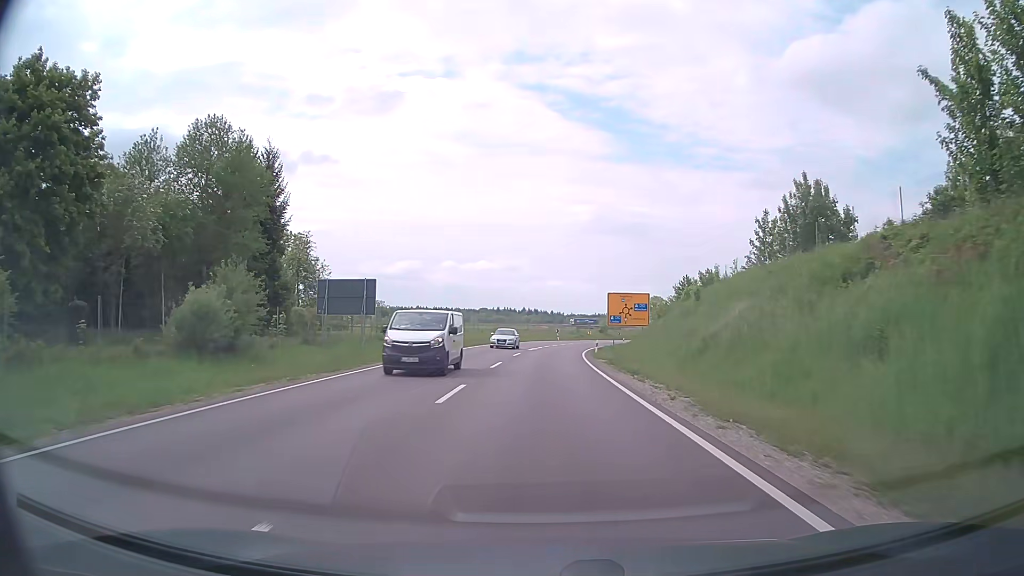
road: primary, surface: asphalt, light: Day
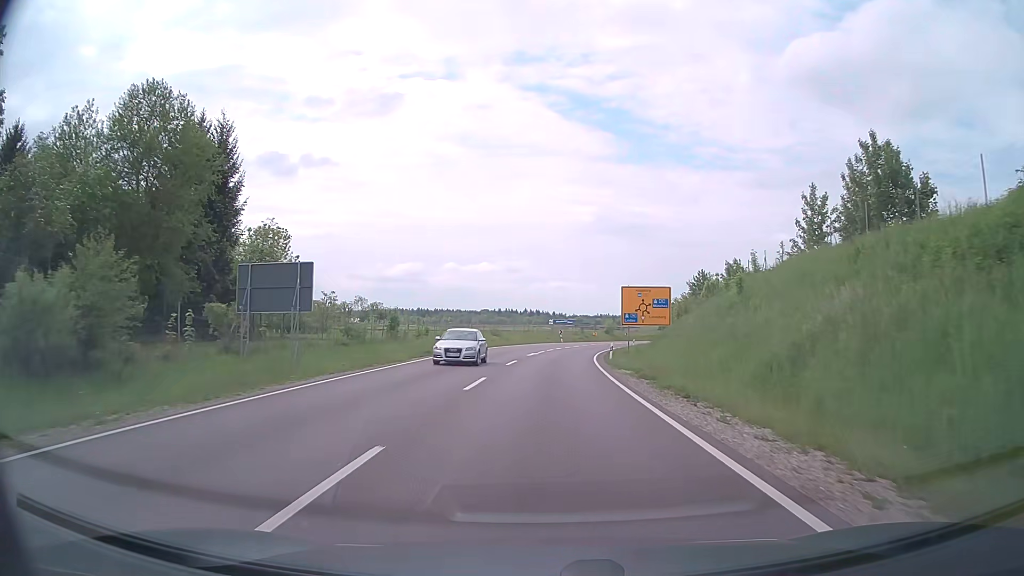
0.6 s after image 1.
(0.0, +8.7) m; 0°
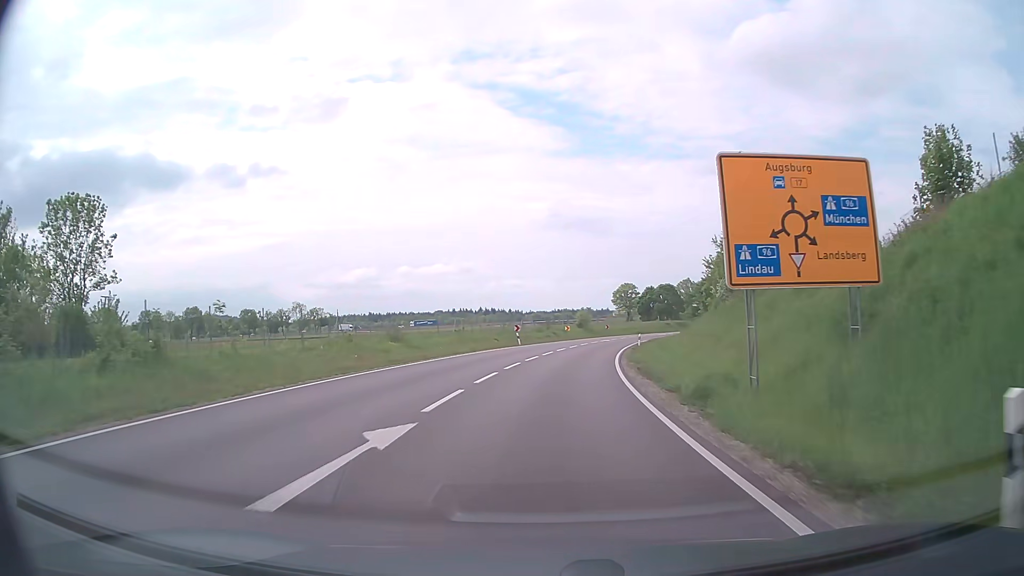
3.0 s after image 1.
(+0.7, +34.5) m; +3°
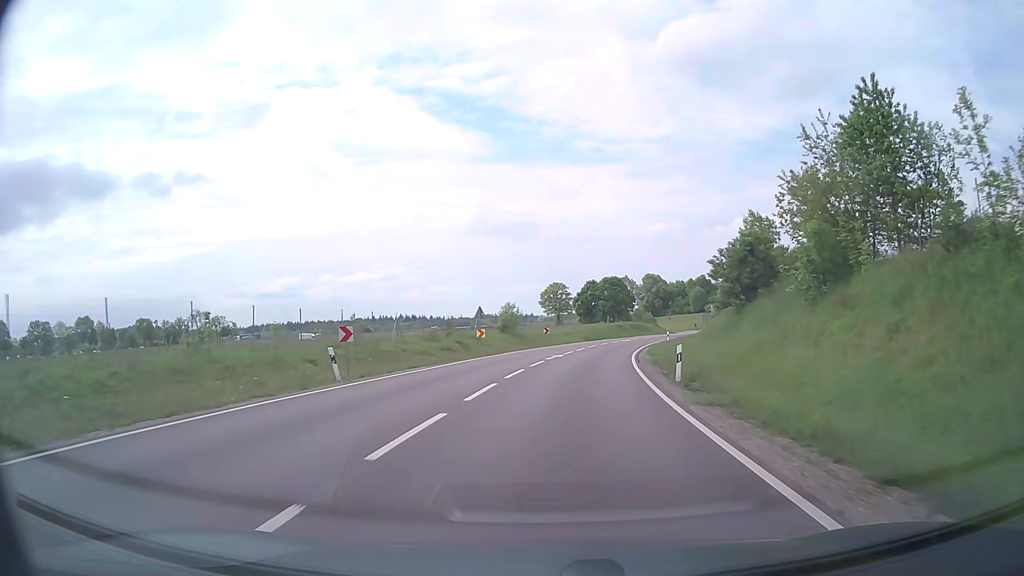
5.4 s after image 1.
(+1.6, +34.1) m; +6°
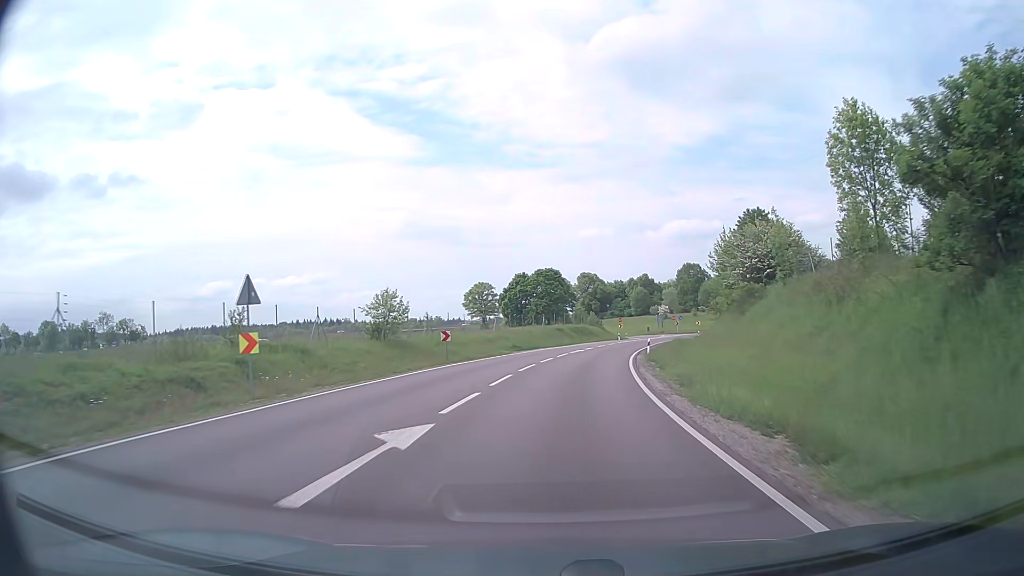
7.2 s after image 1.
(+1.4, +25.6) m; +6°
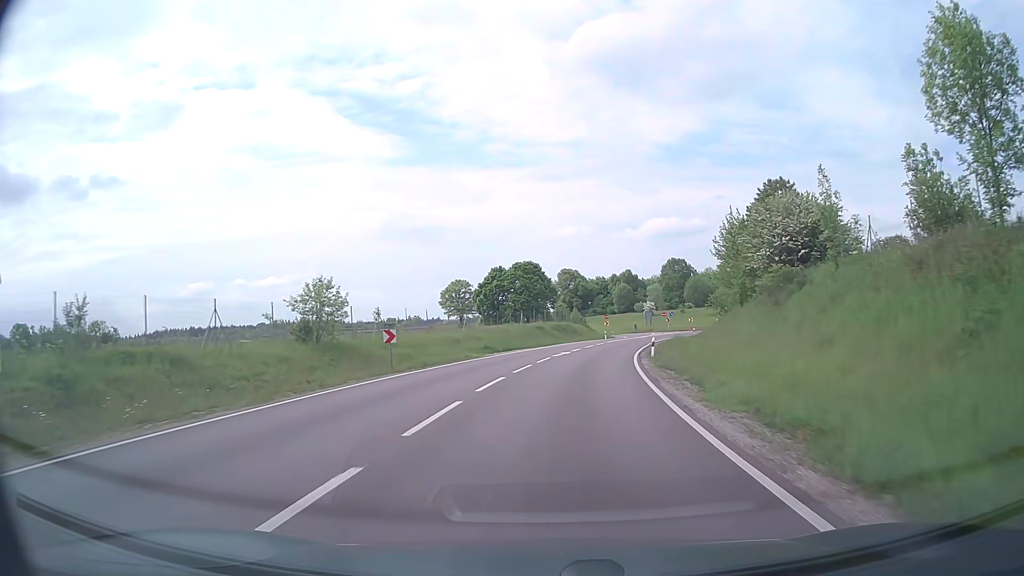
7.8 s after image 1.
(+0.1, +8.6) m; +2°
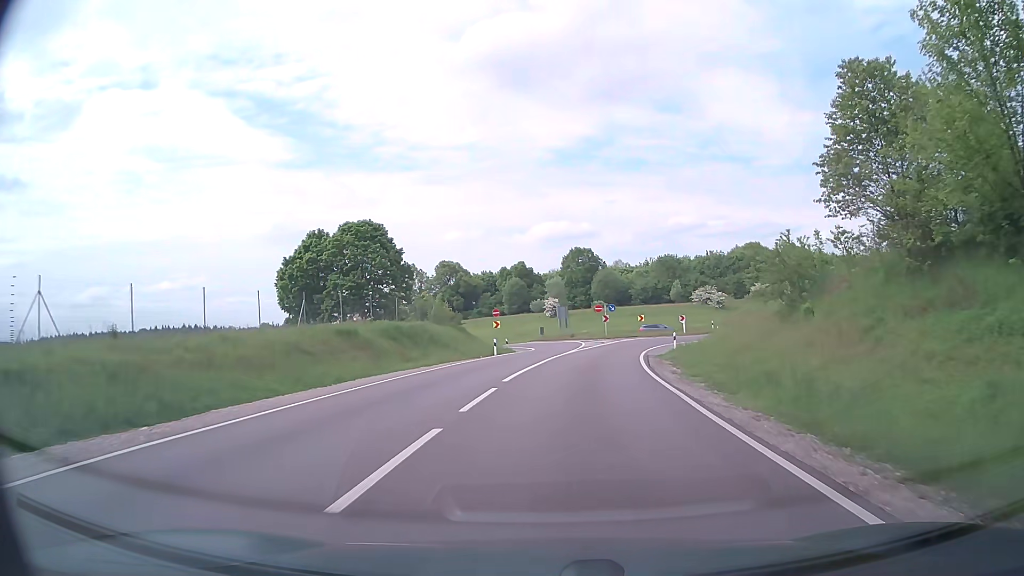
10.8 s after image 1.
(+3.1, +39.9) m; +9°
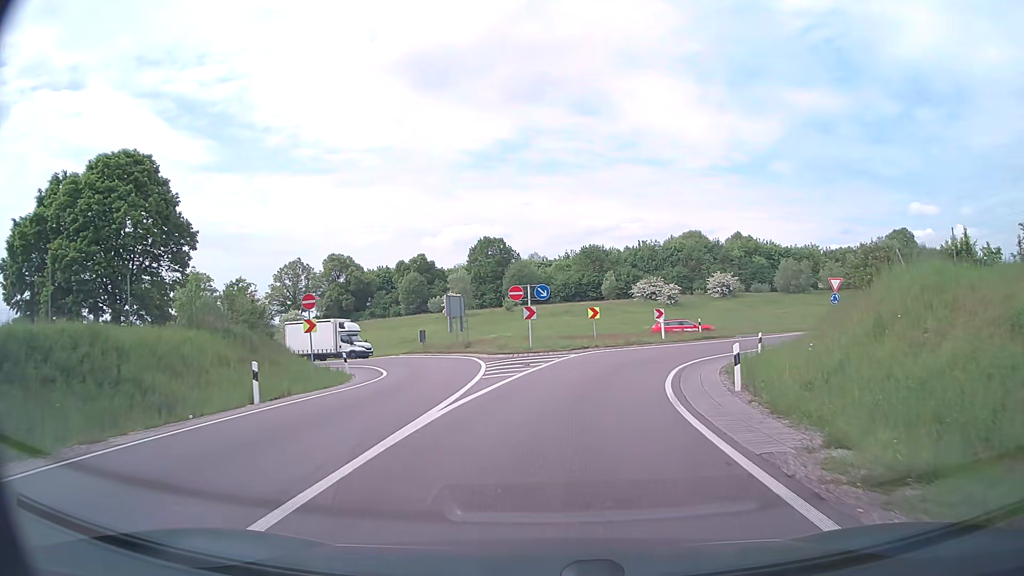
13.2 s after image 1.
(+1.7, +25.7) m; +8°
(0, +10) (+2, +20) (+6, +29) (+12, +37) (+21, +42) (+30, +44) (+40, +45) (+50, +47) (+60, +48) (+70, +51) m
